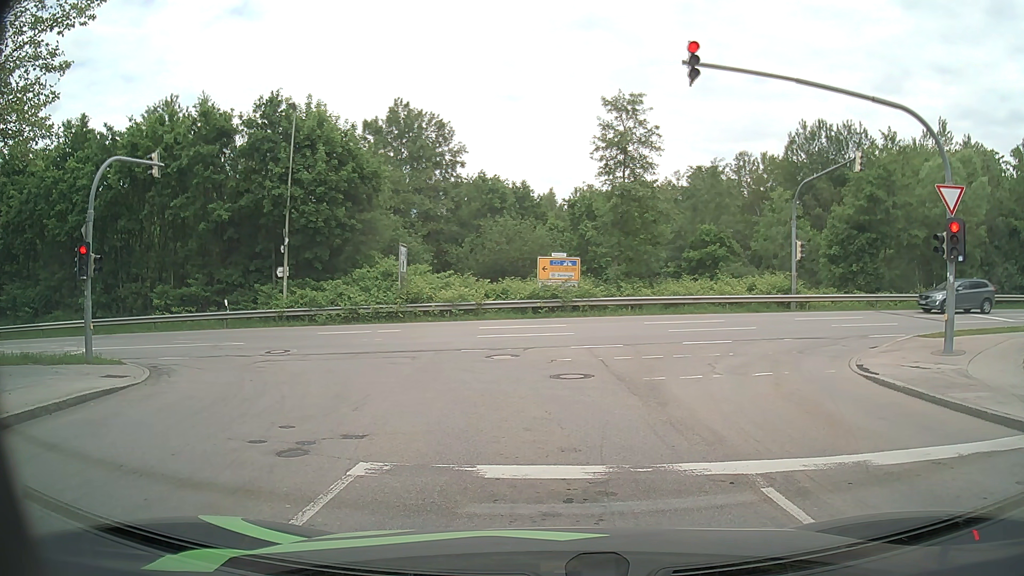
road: residential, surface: asphalt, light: Day
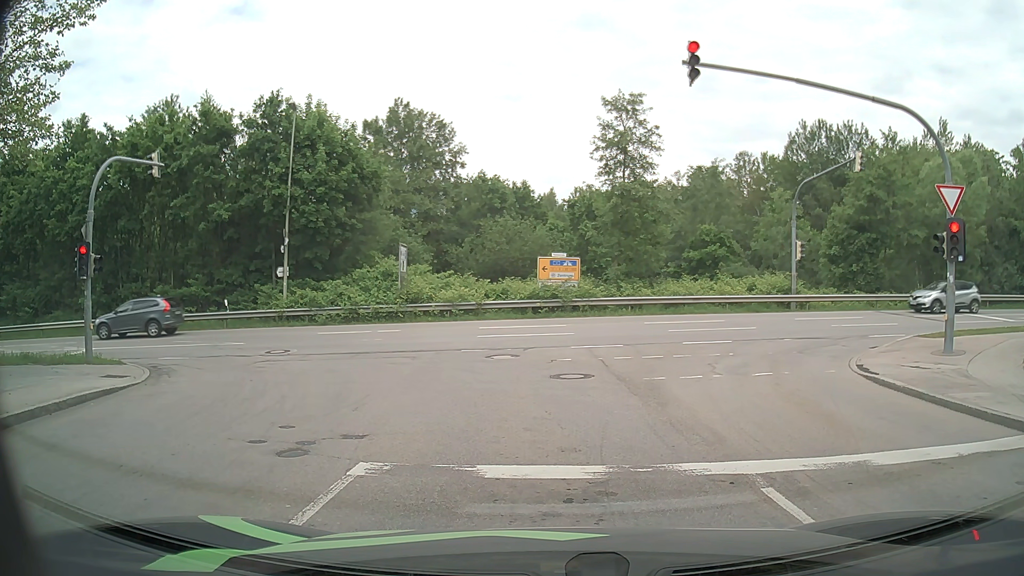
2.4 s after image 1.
(0.0, 0.0) m; 0°
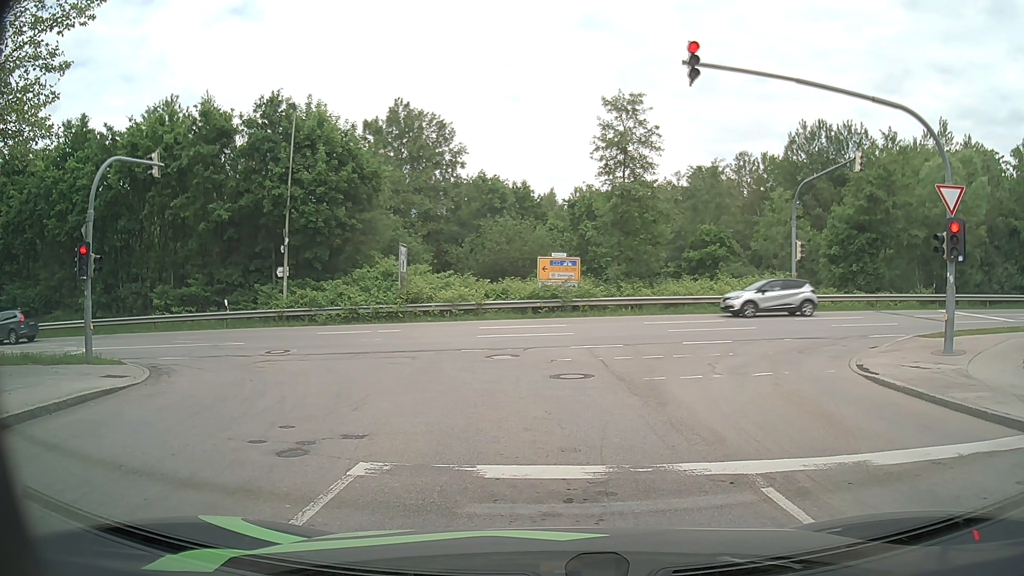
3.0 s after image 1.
(0.0, 0.0) m; 0°
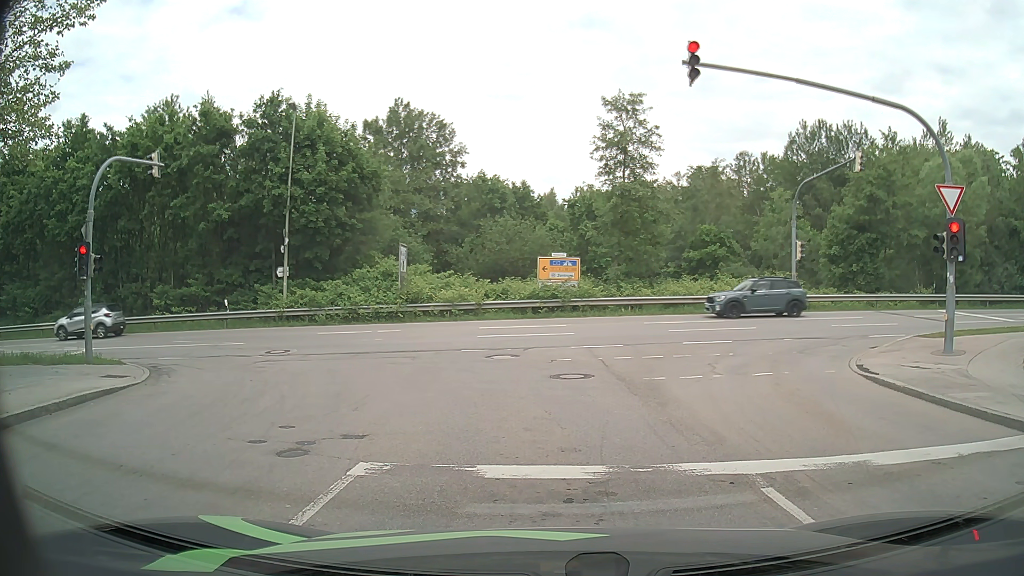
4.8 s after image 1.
(0.0, 0.0) m; 0°
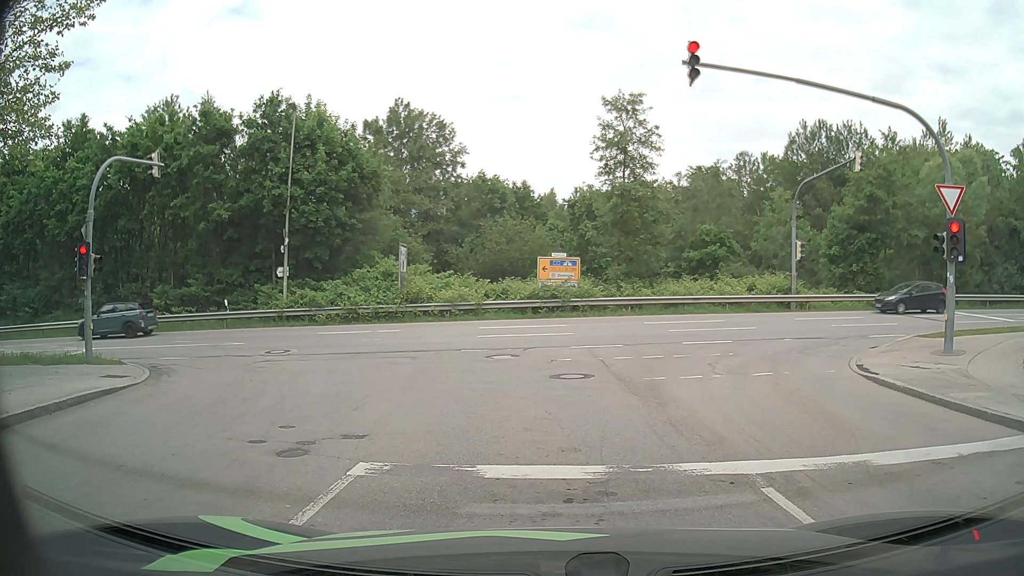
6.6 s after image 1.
(0.0, 0.0) m; 0°
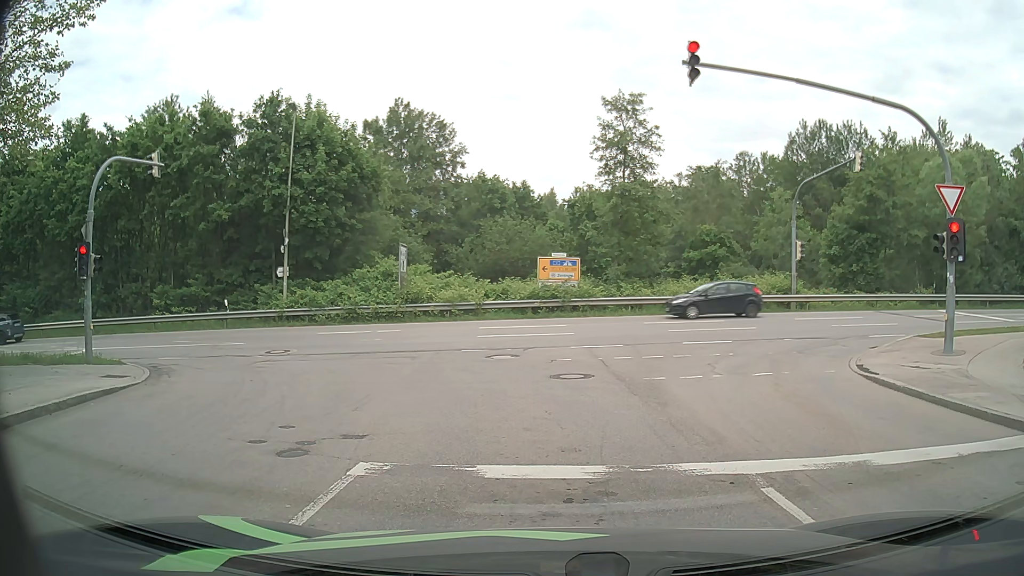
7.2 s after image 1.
(0.0, 0.0) m; 0°
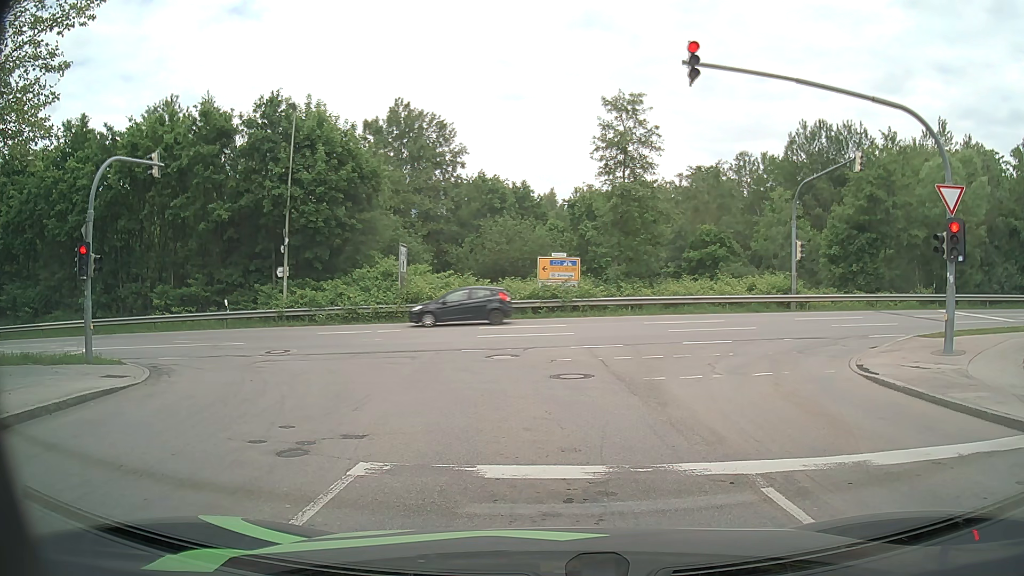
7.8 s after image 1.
(0.0, 0.0) m; 0°
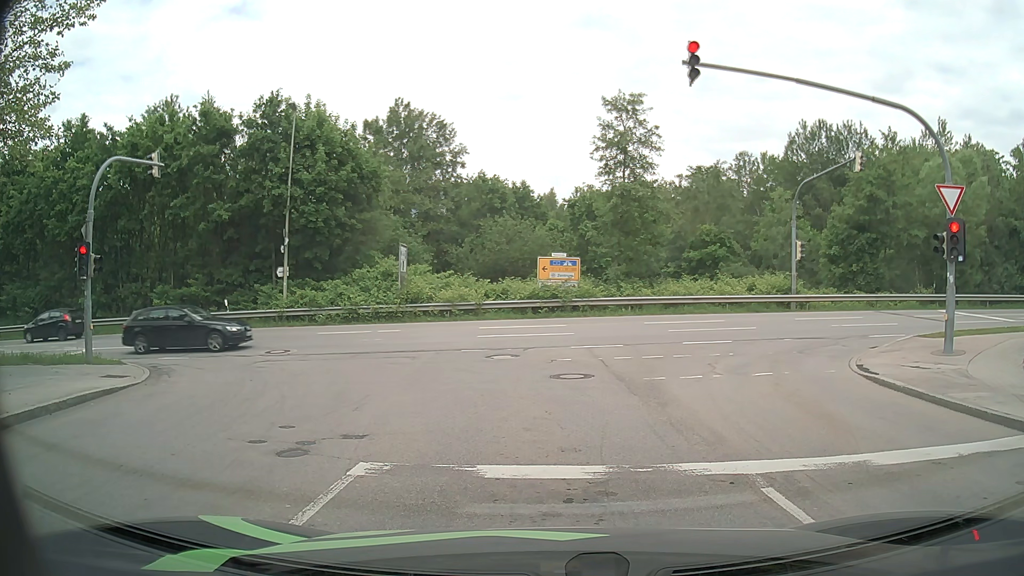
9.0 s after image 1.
(0.0, 0.0) m; 0°
